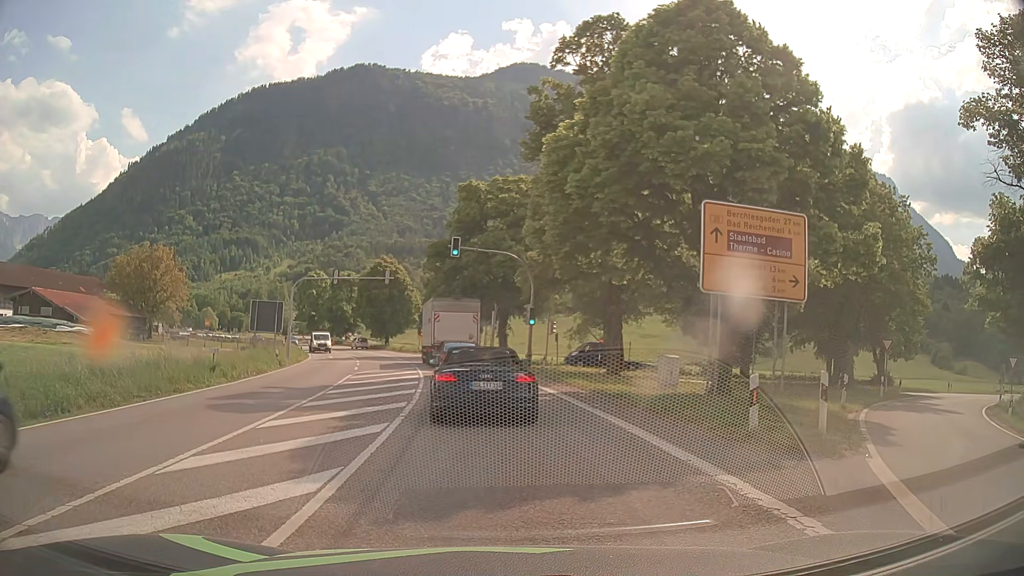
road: primary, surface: asphalt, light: Day
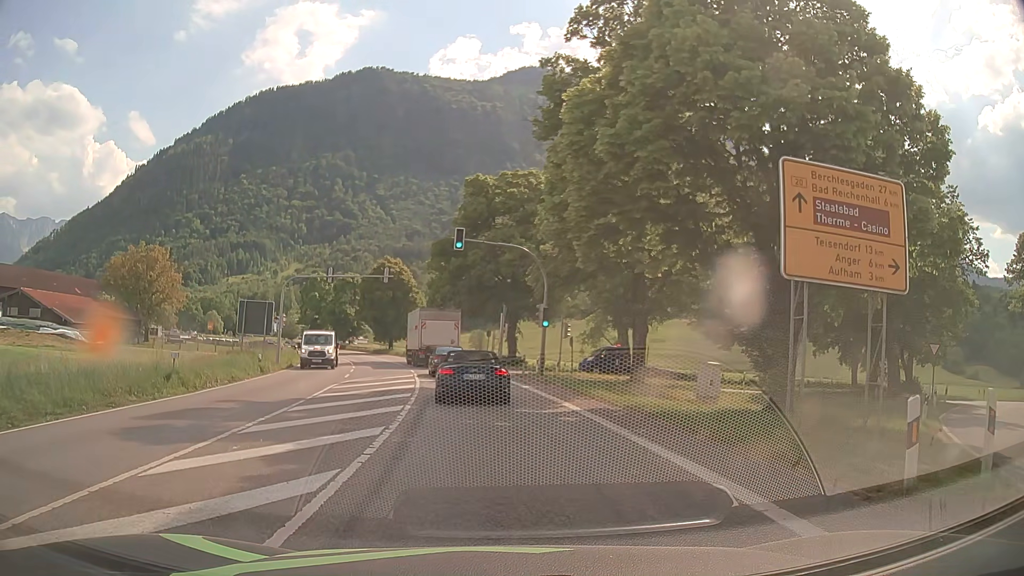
(-0.1, +4.2) m; -1°
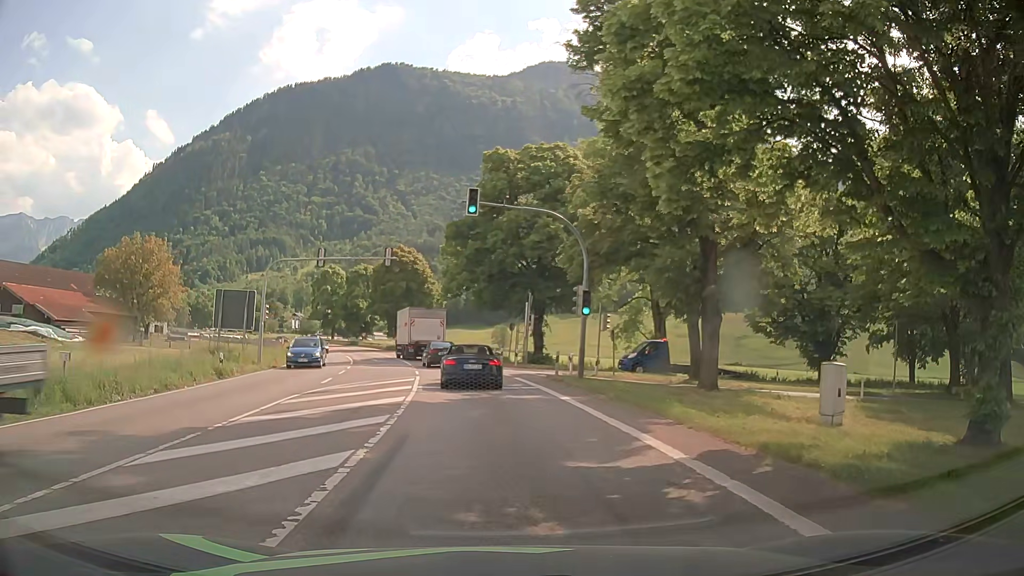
(-0.2, +7.5) m; -2°
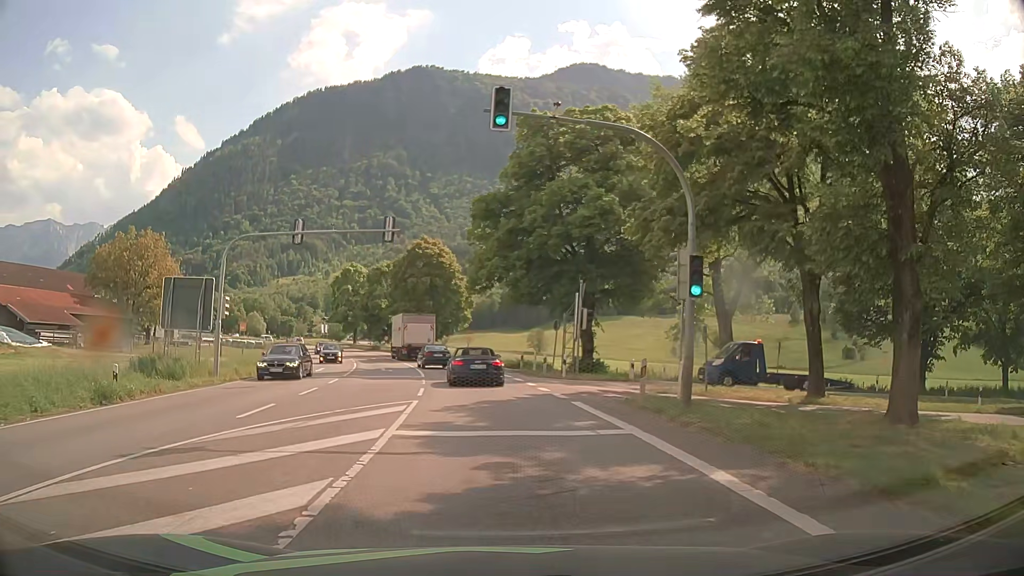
(-0.3, +10.3) m; -2°
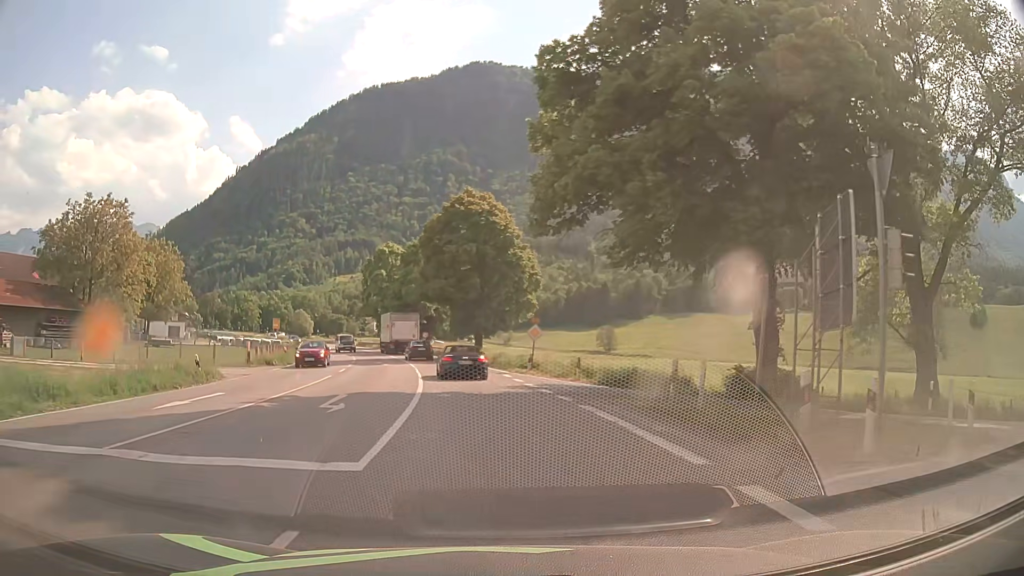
(-1.3, +22.3) m; -5°
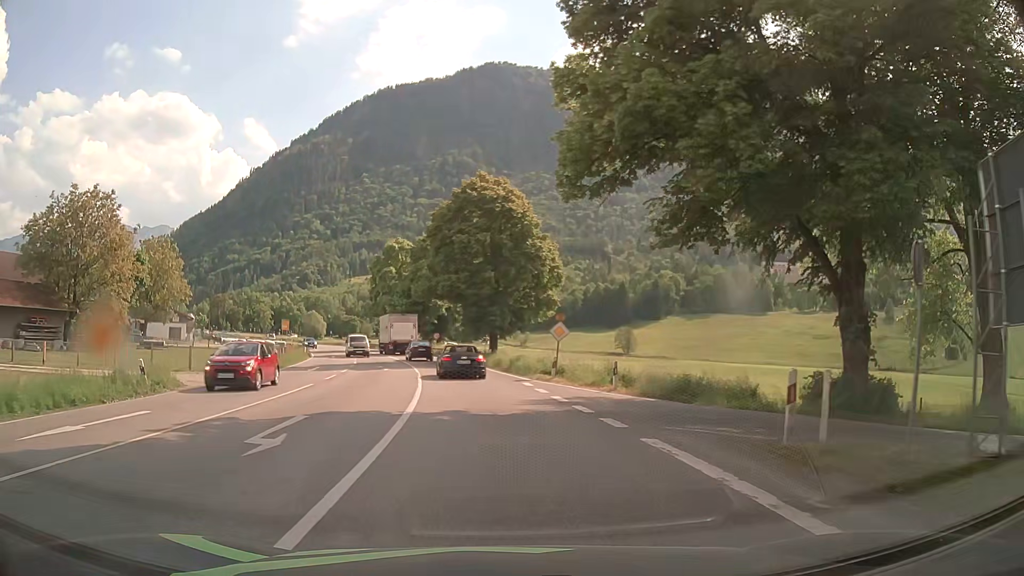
(-0.1, +5.2) m; -2°
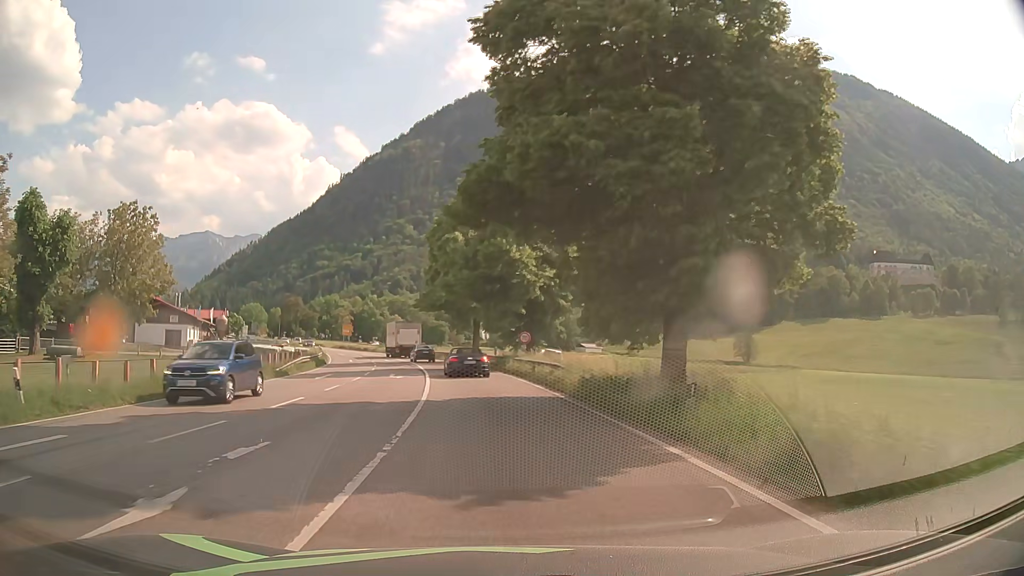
(-2.3, +29.7) m; -8°
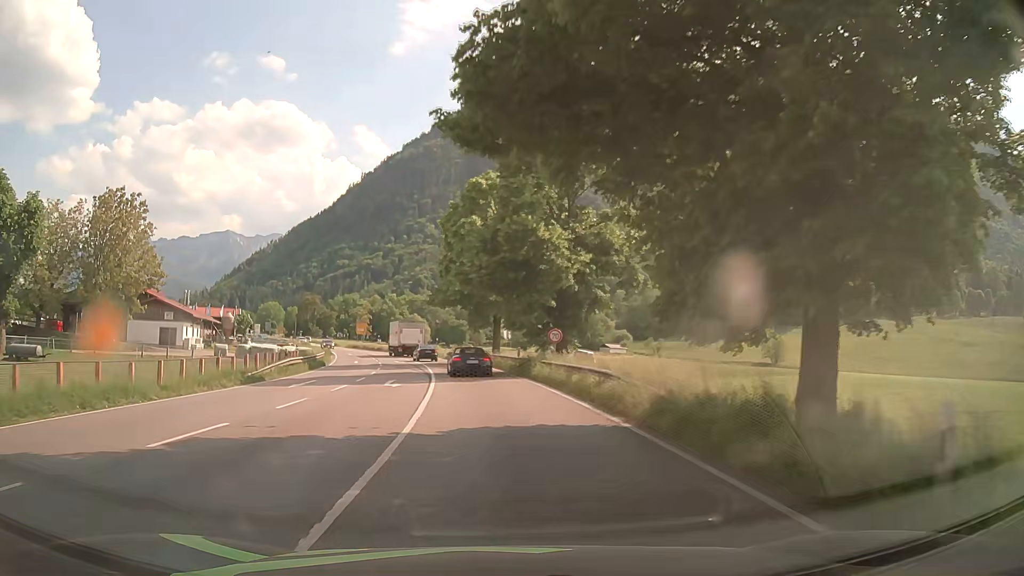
(-0.1, +6.6) m; -2°
(0, +10) (-1, +20) (-2, +30) (-3, +40) (-4, +50) (-6, +60) (-9, +69) (-12, +79) (-15, +88) (-19, +98) m
